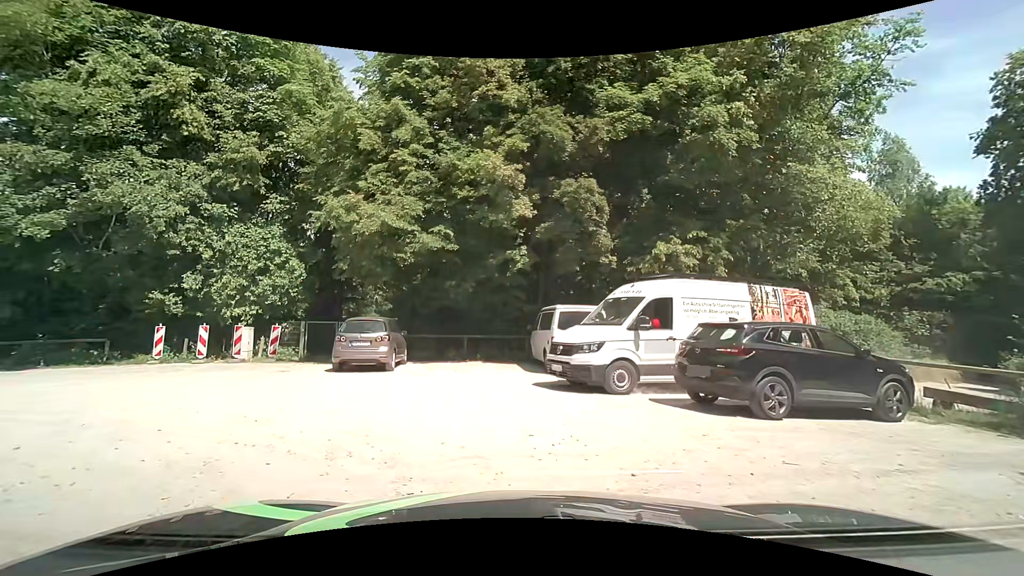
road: service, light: Day
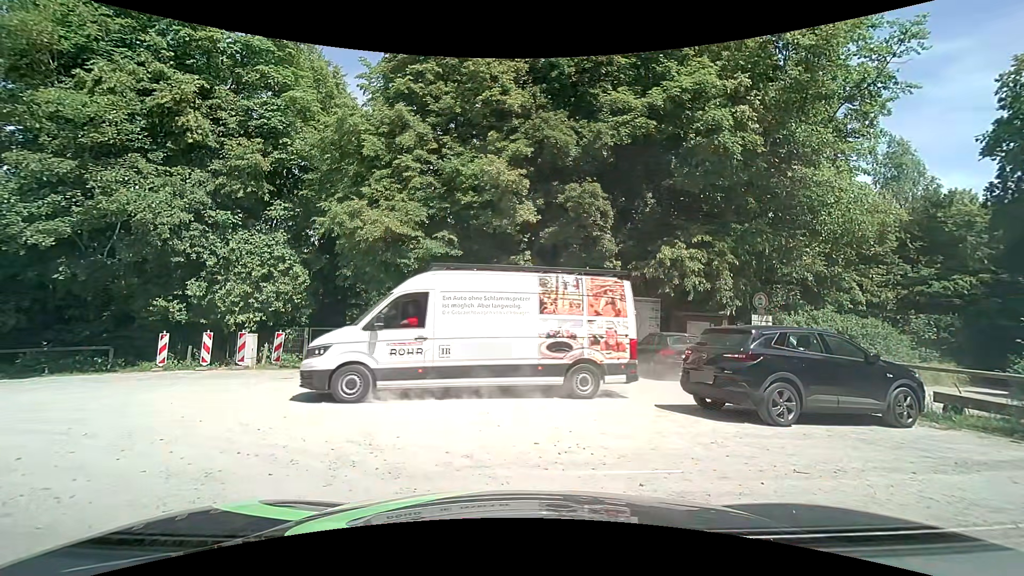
(0.0, +0.1) m; 0°
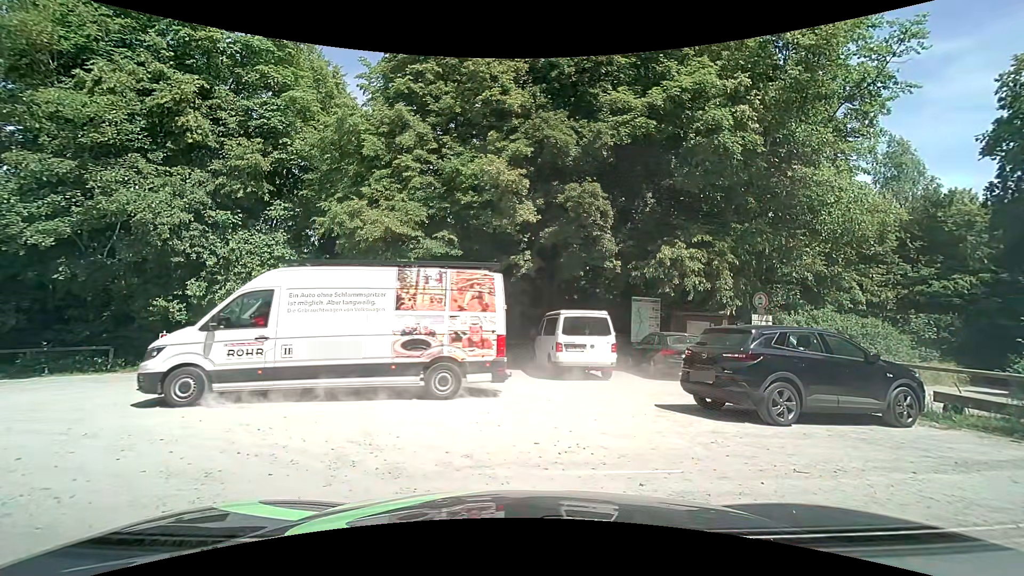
(0.0, 0.0) m; 0°
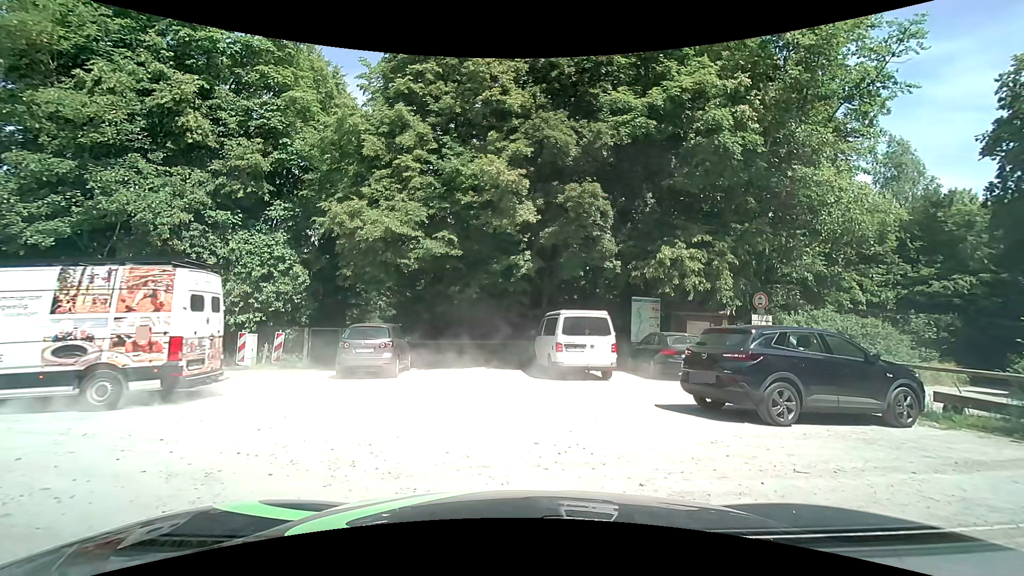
(0.0, 0.0) m; 0°
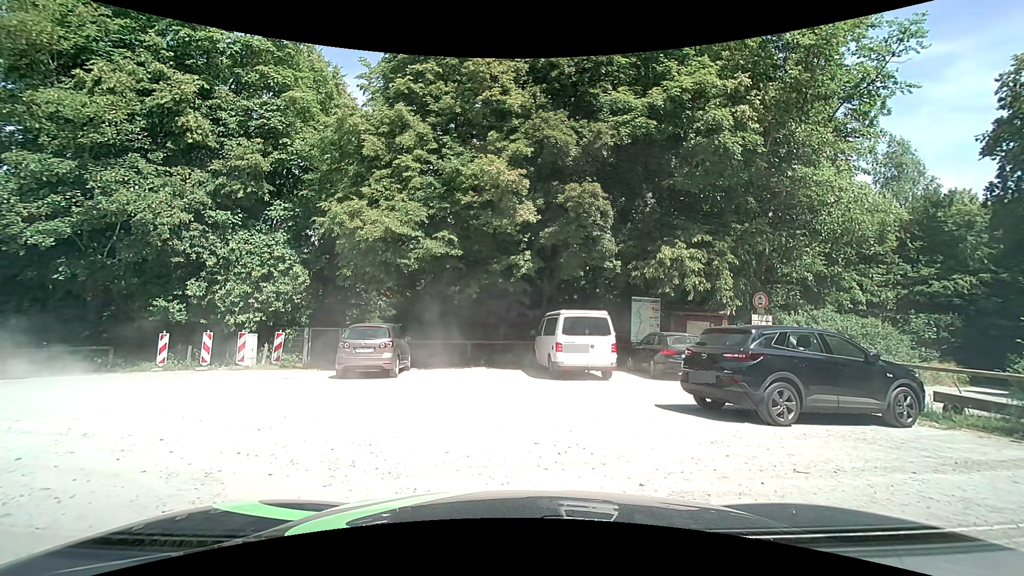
(0.0, 0.0) m; 0°
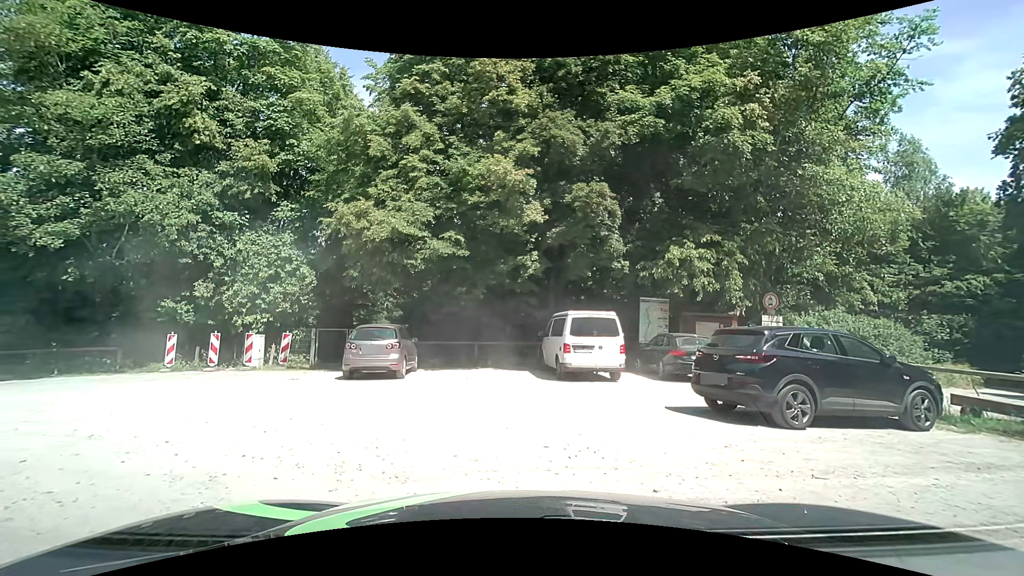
(0.0, +0.1) m; 0°
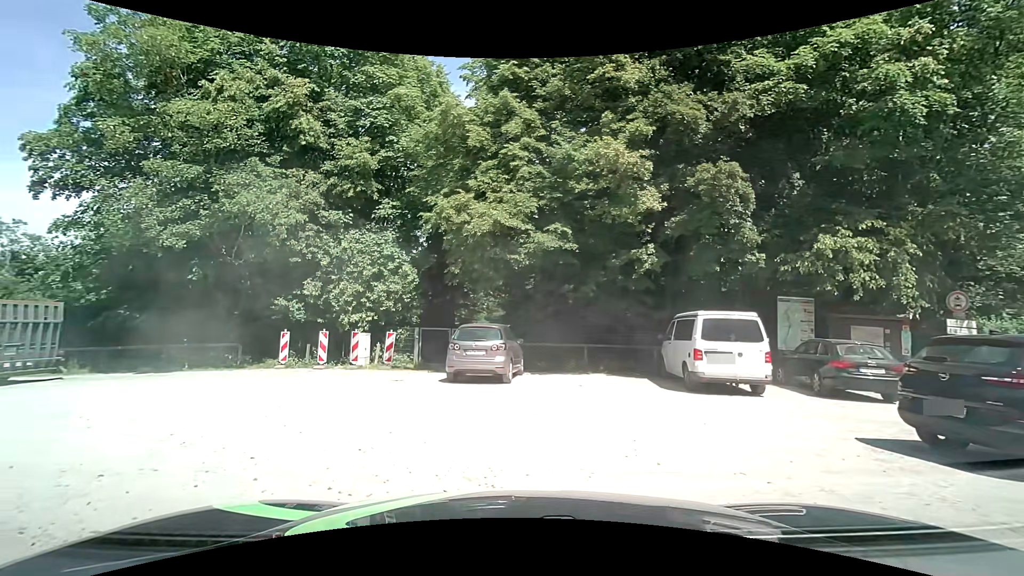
(0.0, +1.7) m; -11°
